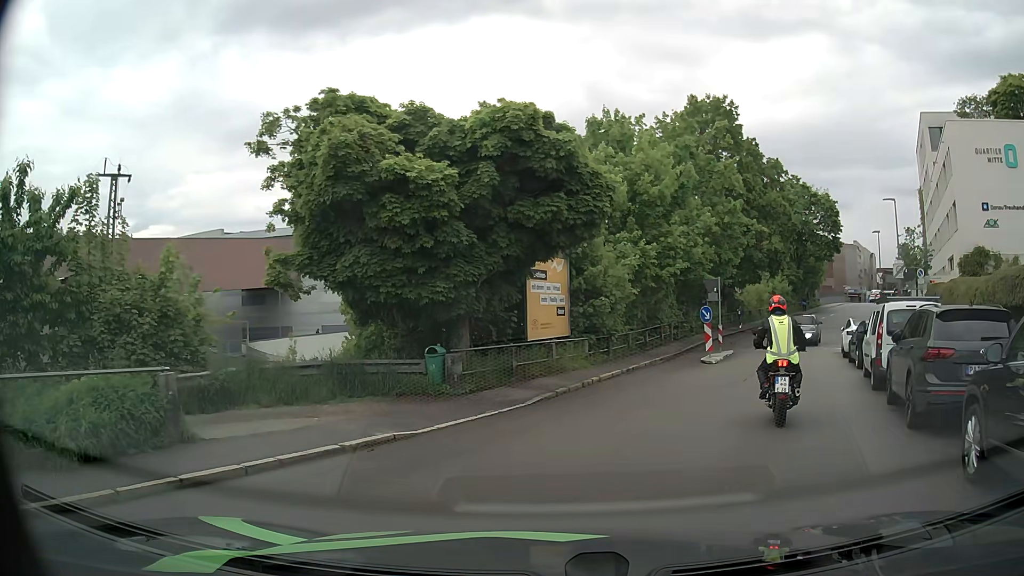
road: residential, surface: asphalt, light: Day
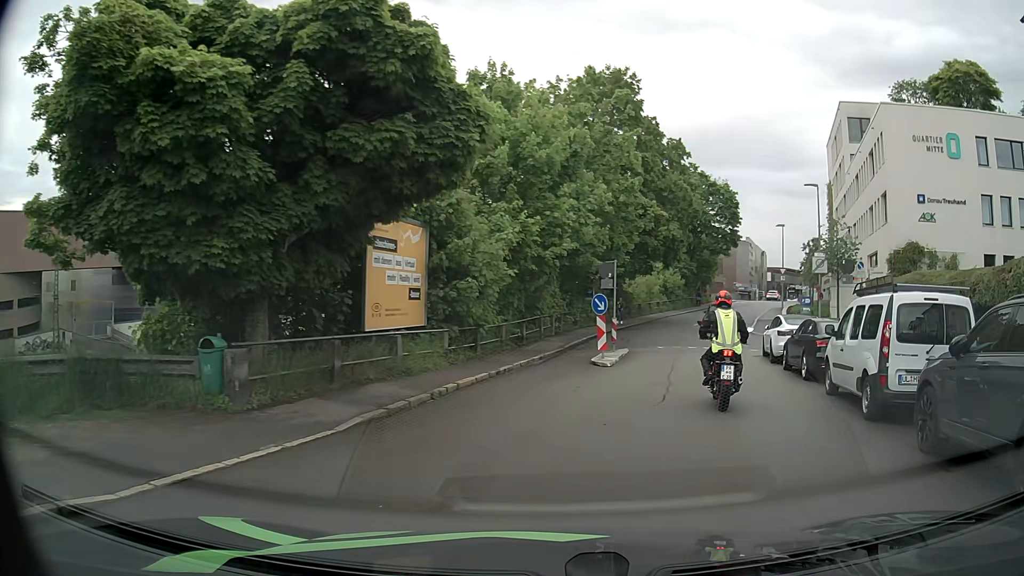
(+0.2, +5.1) m; +8°
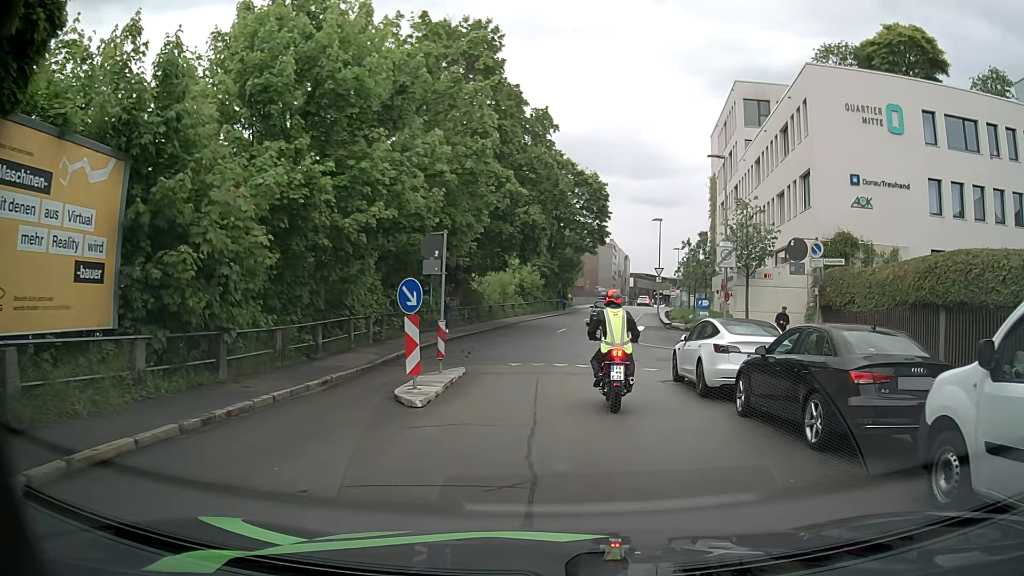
(+0.9, +8.1) m; +11°
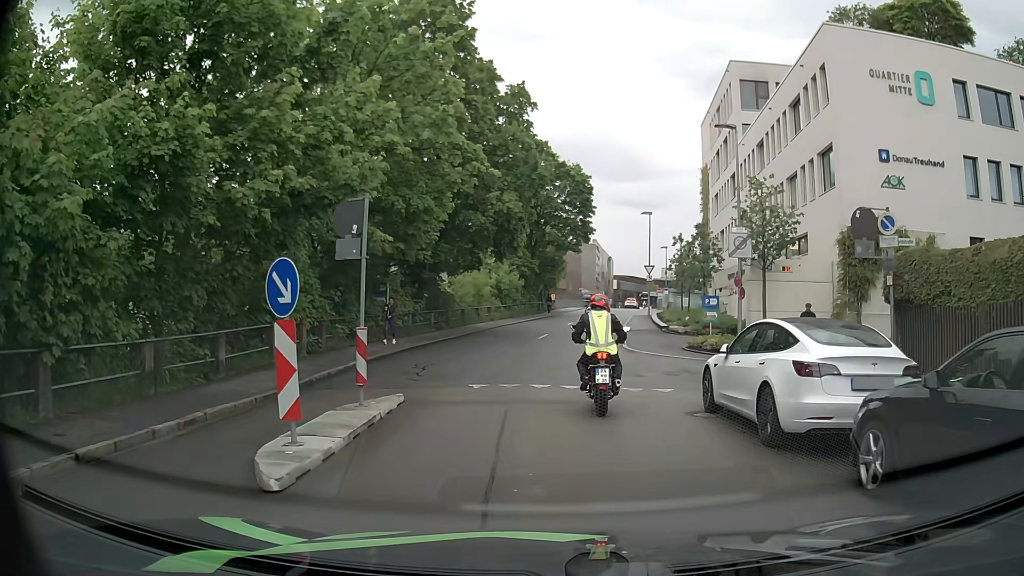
(+0.1, +4.8) m; +1°
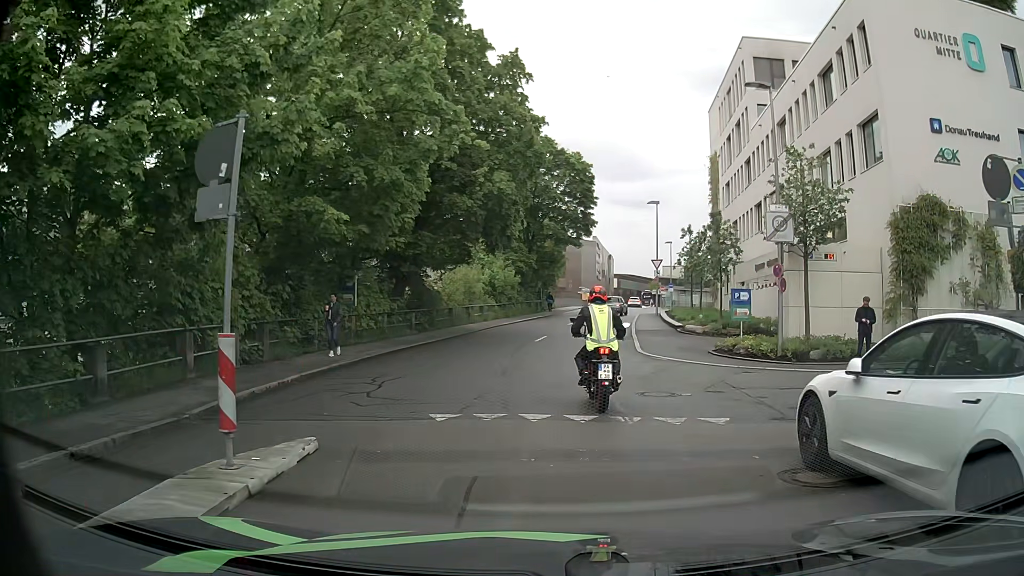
(0.0, +4.3) m; -2°
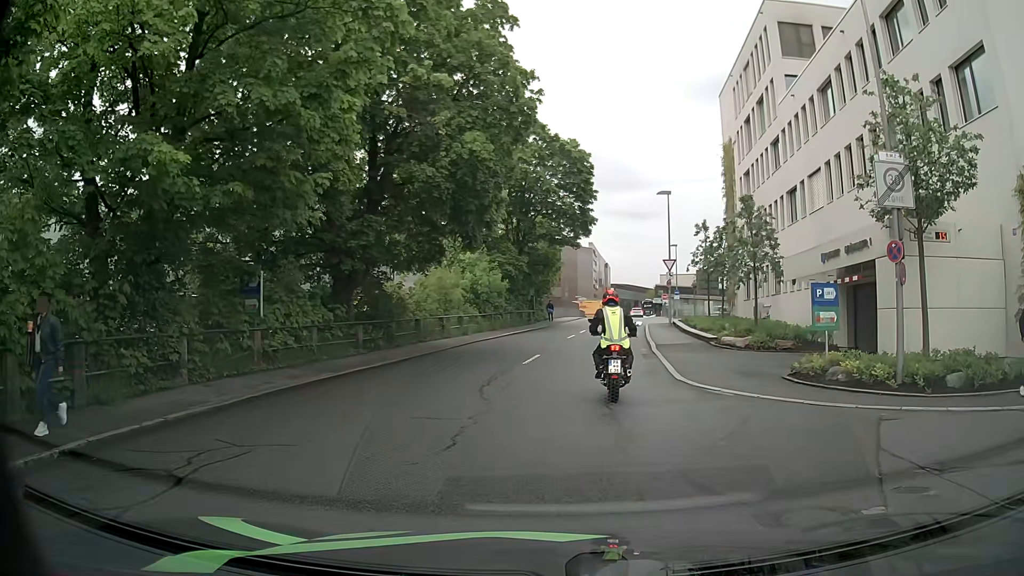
(+0.2, +7.1) m; +2°
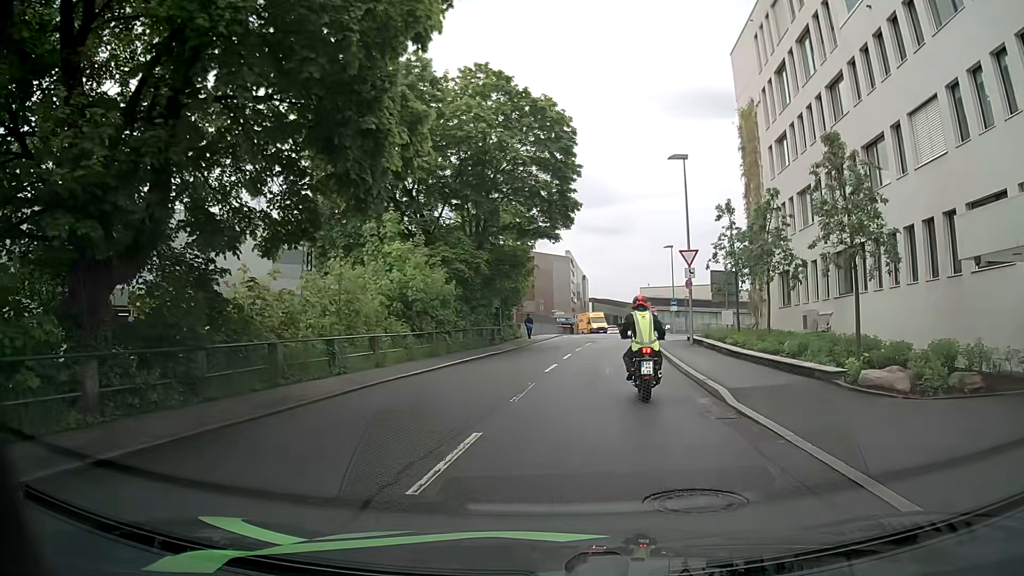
(+0.3, +12.5) m; +3°
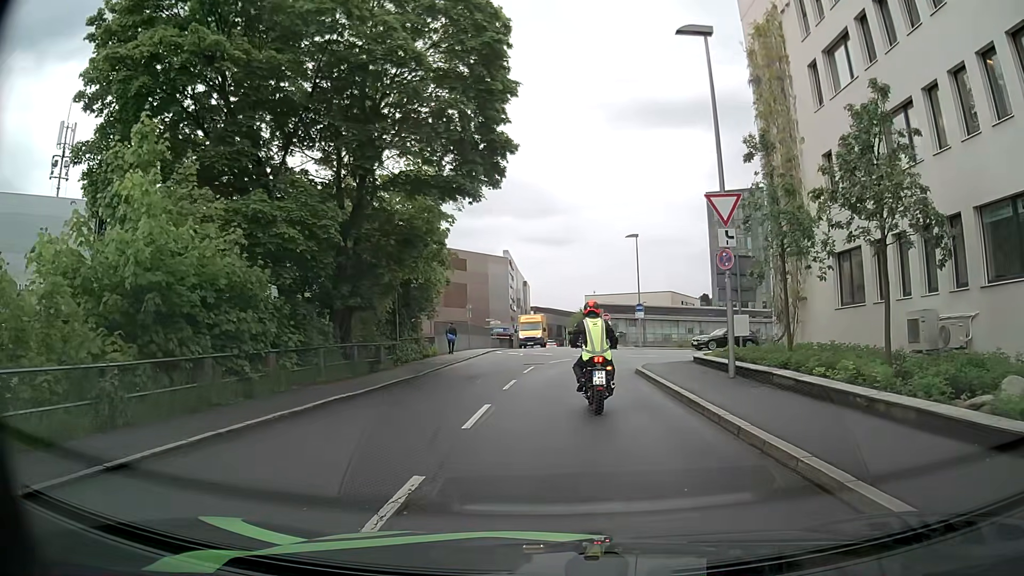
(+0.5, +13.9) m; +5°
